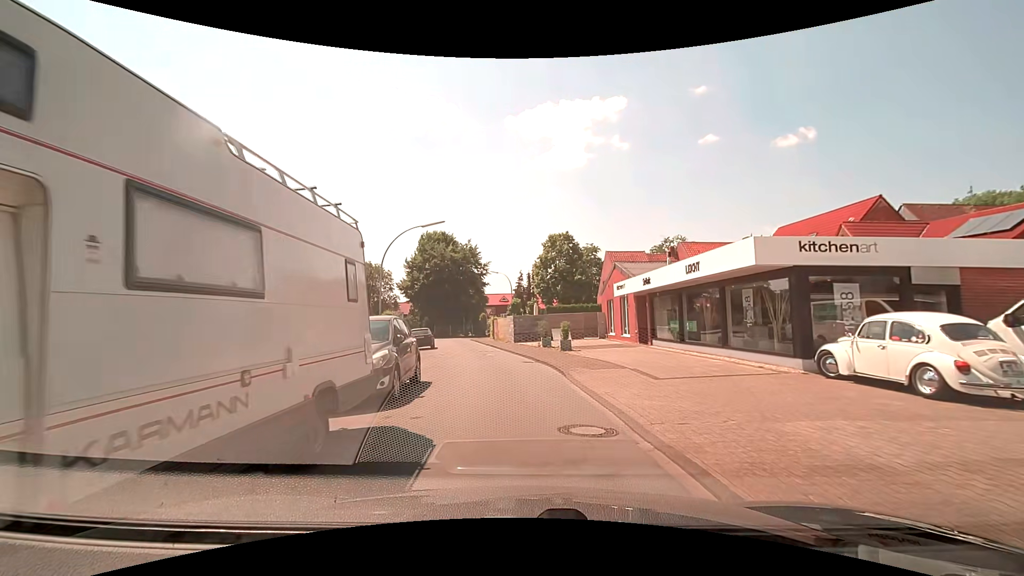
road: residential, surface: paved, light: Day
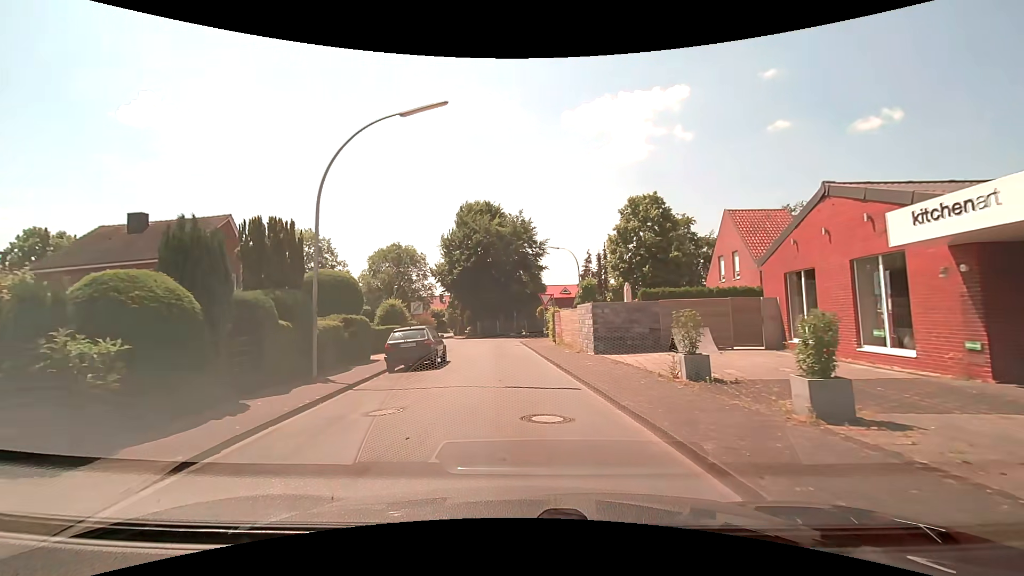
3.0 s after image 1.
(-0.8, +16.6) m; -7°
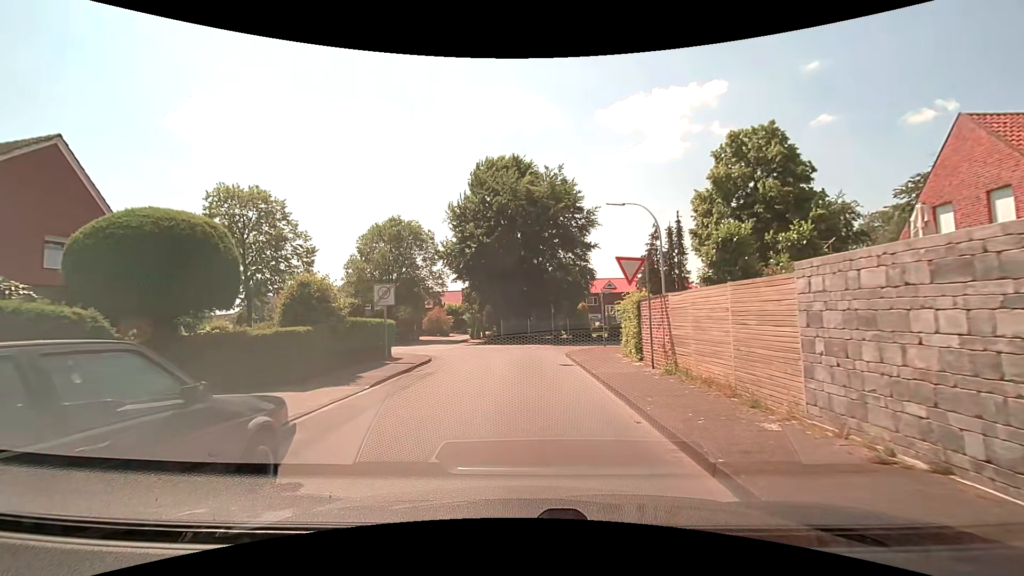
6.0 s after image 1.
(-0.5, +15.3) m; -3°
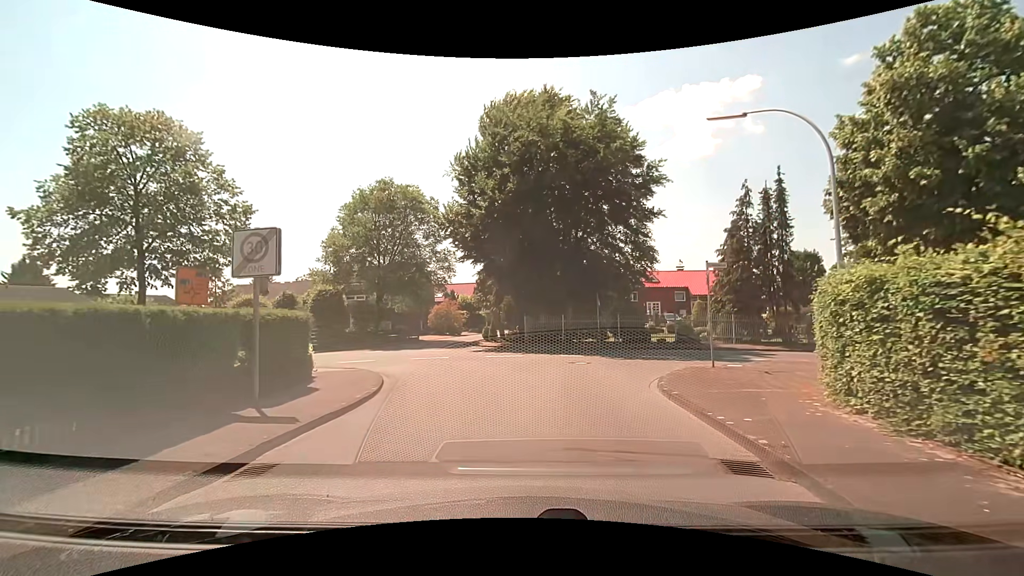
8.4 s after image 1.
(-0.5, +11.3) m; -4°
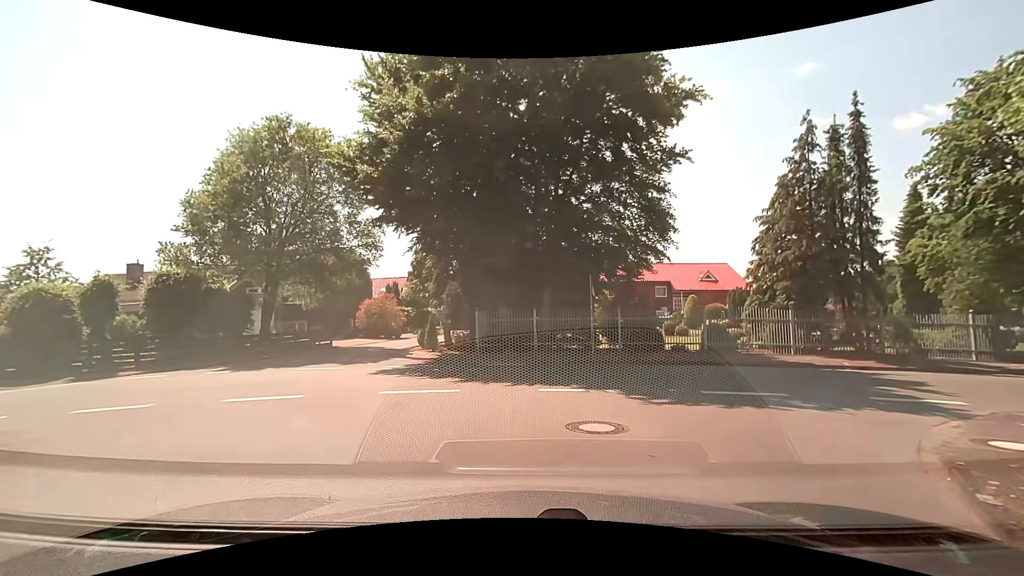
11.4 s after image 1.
(+0.4, +10.1) m; +5°
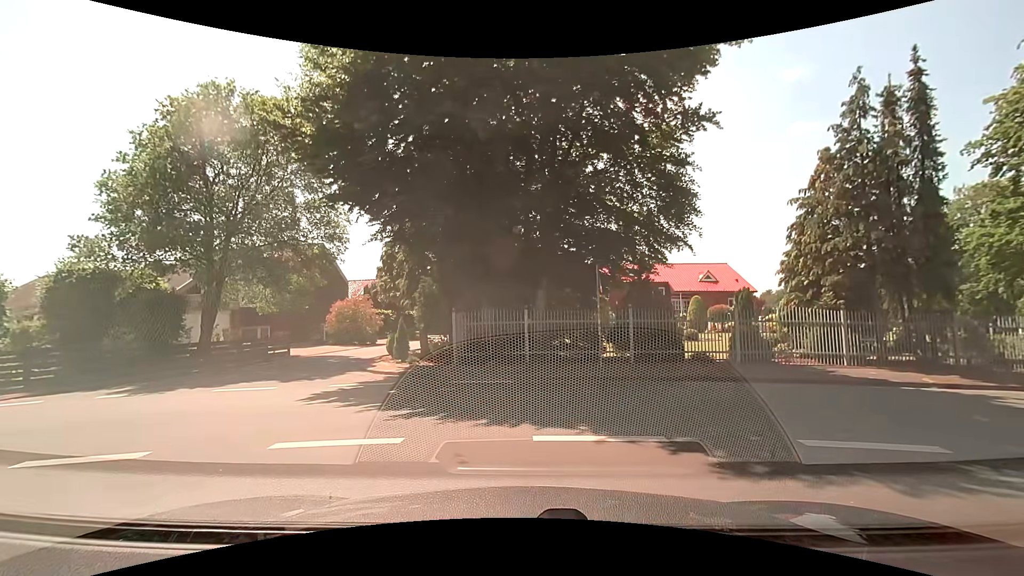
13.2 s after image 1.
(0.0, +3.6) m; -1°
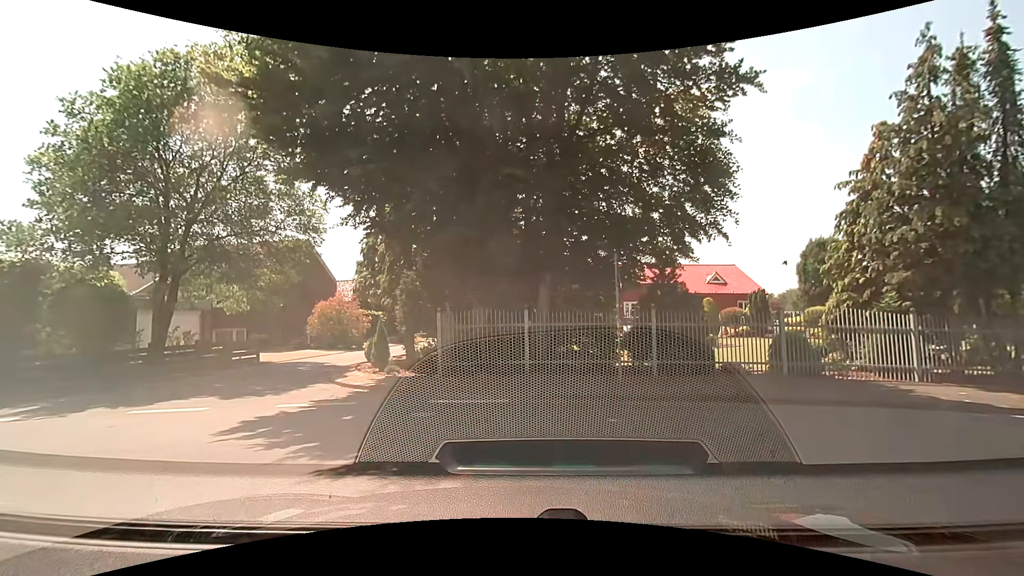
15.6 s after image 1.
(0.0, +2.6) m; 0°
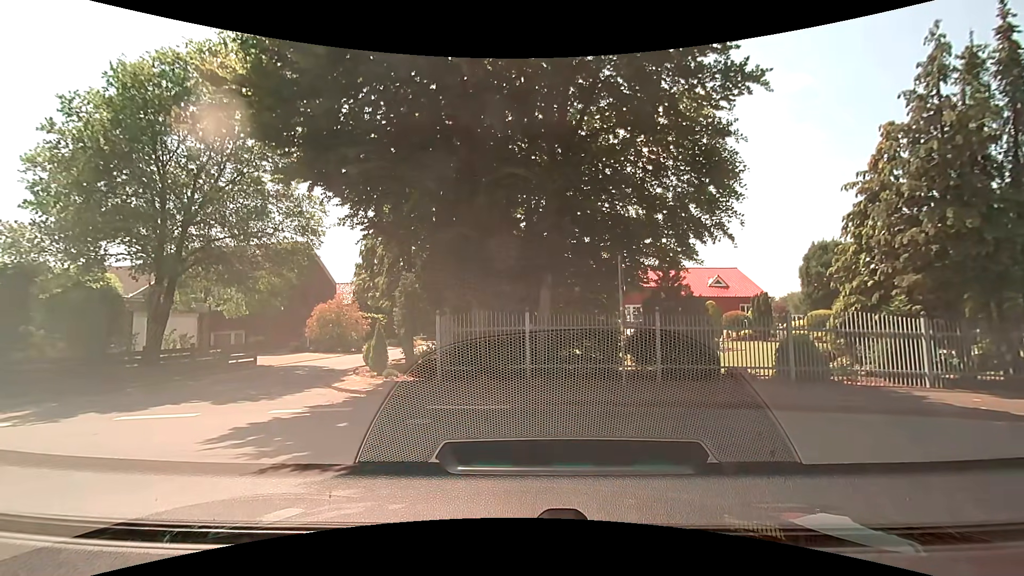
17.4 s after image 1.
(0.0, +0.4) m; 0°
